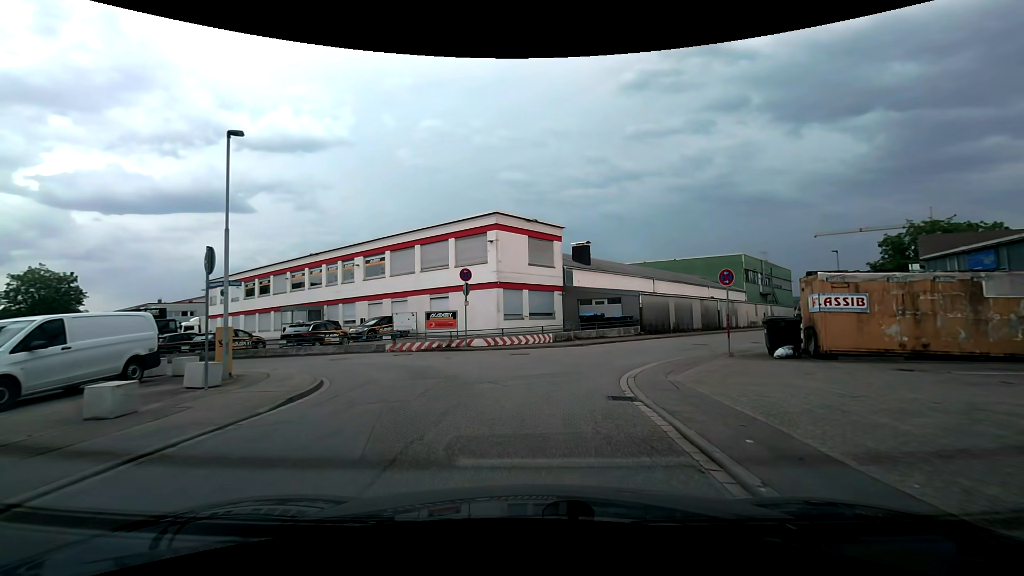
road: unclassified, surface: asphalt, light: Day
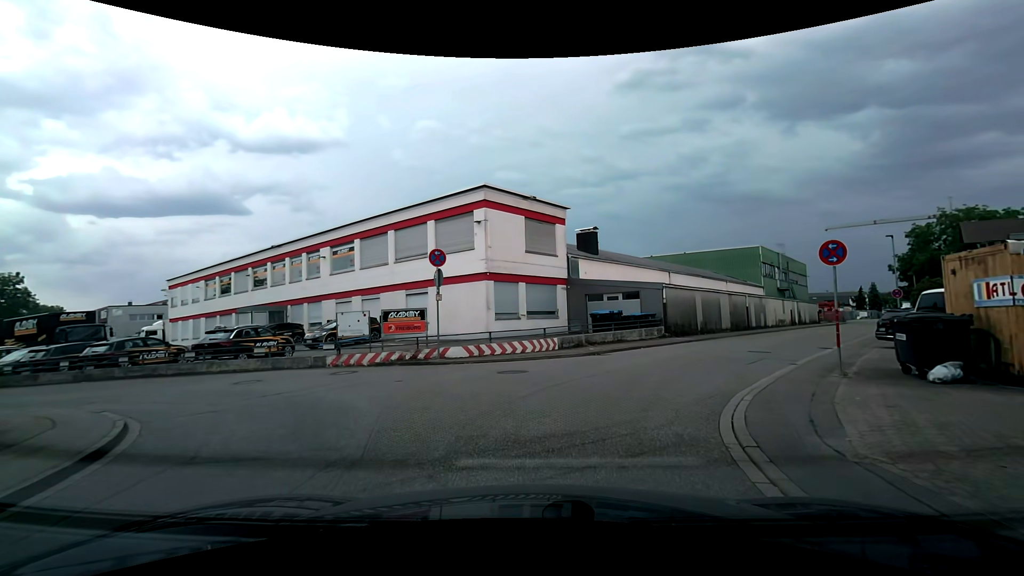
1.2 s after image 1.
(+0.1, +6.0) m; +1°
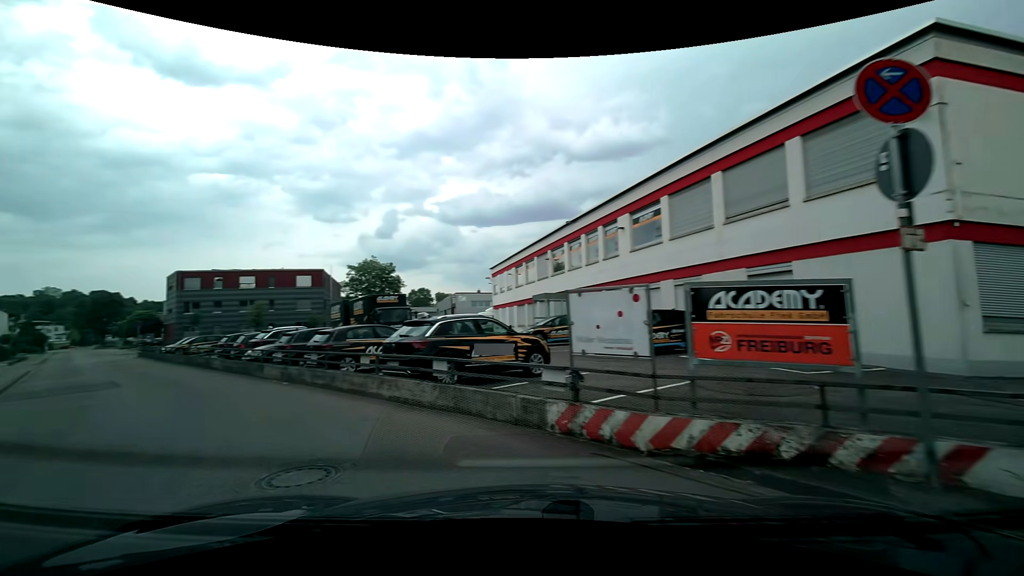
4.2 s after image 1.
(-2.1, +10.9) m; -40°
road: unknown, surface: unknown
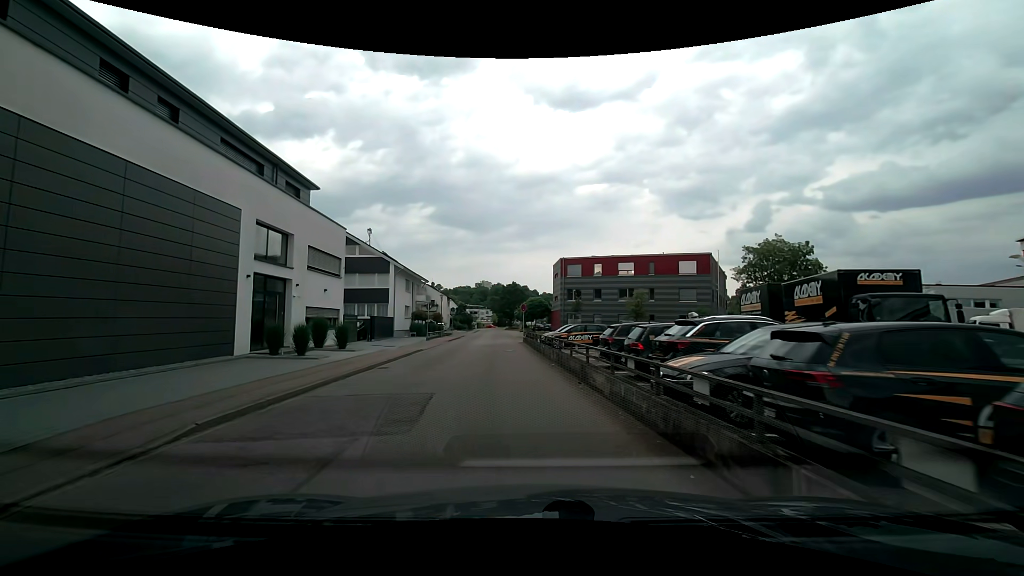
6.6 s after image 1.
(-5.5, +11.8) m; -38°
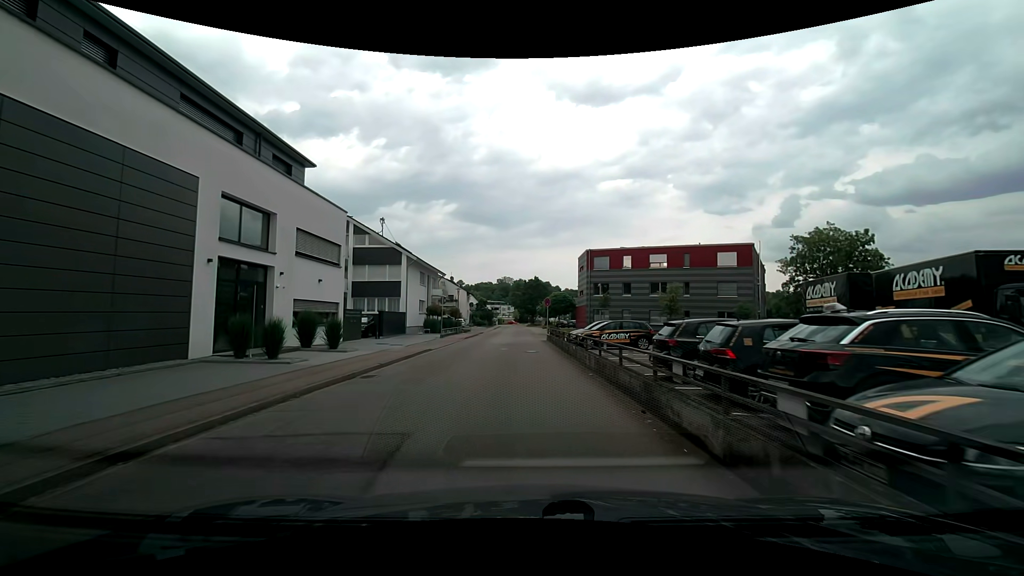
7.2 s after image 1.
(-0.1, +4.1) m; -3°
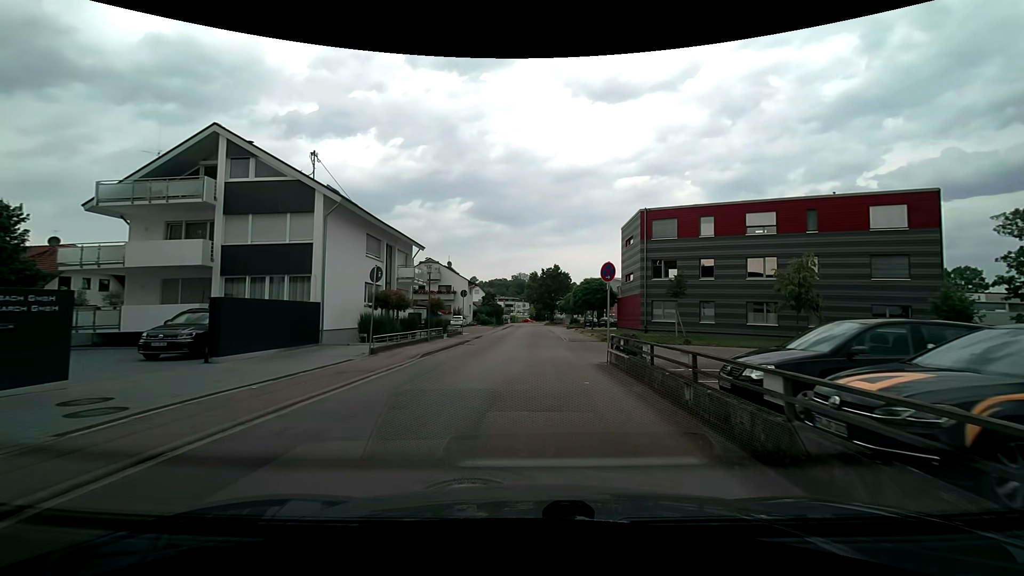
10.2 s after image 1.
(-0.2, +20.5) m; -1°
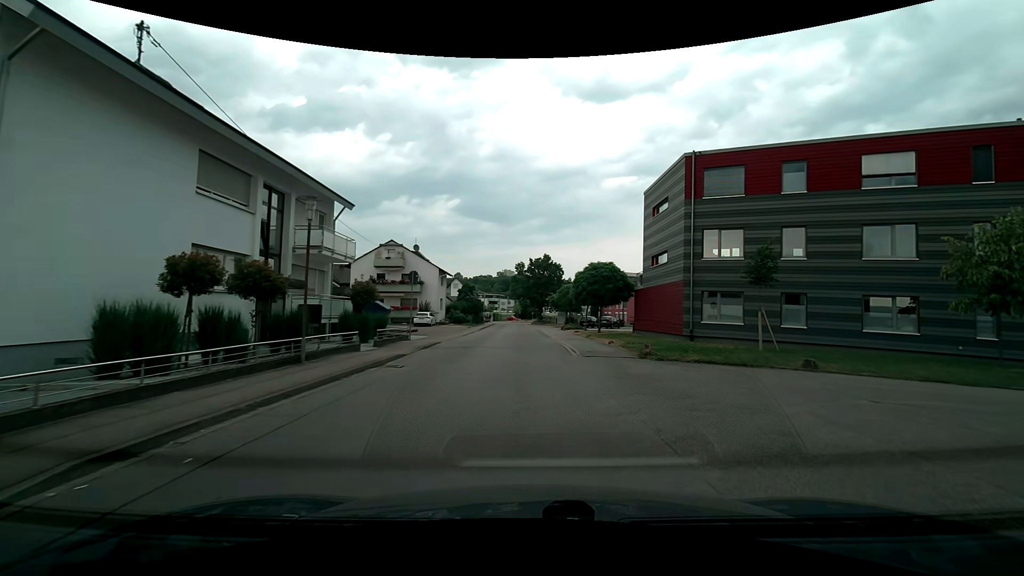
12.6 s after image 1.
(0.0, +13.3) m; +2°
